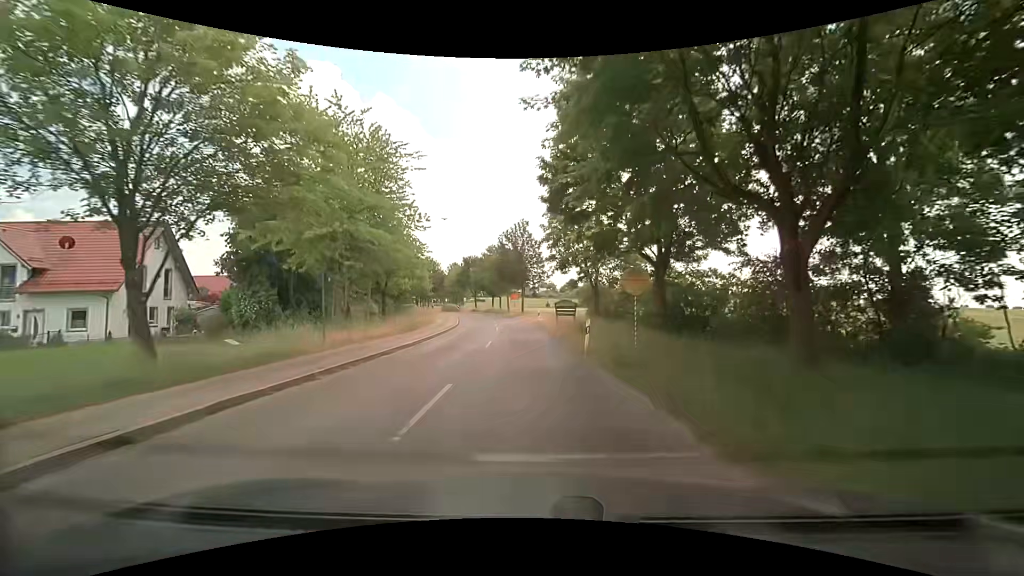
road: unclassified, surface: asphalt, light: Day
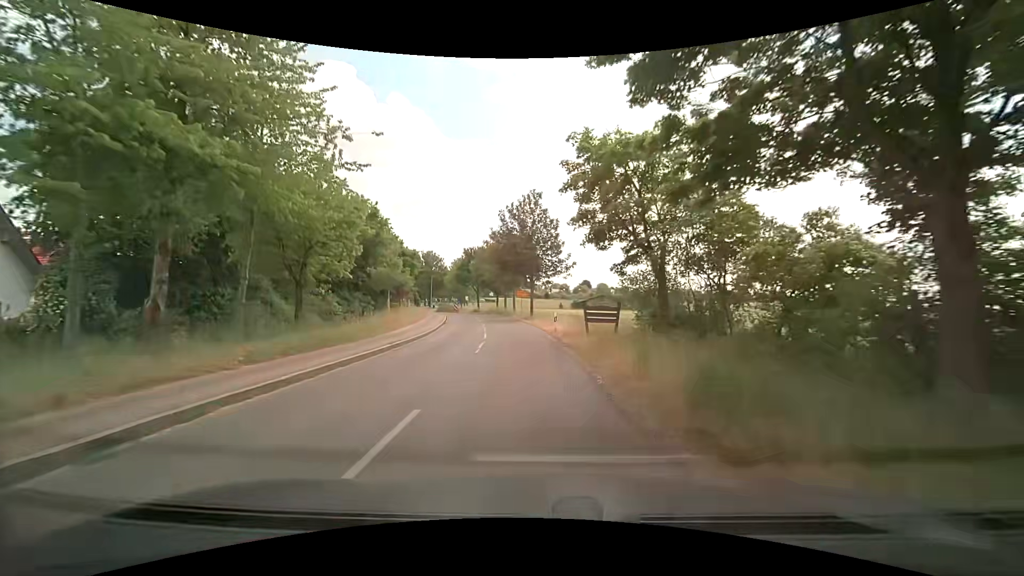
(-0.2, +14.5) m; -1°
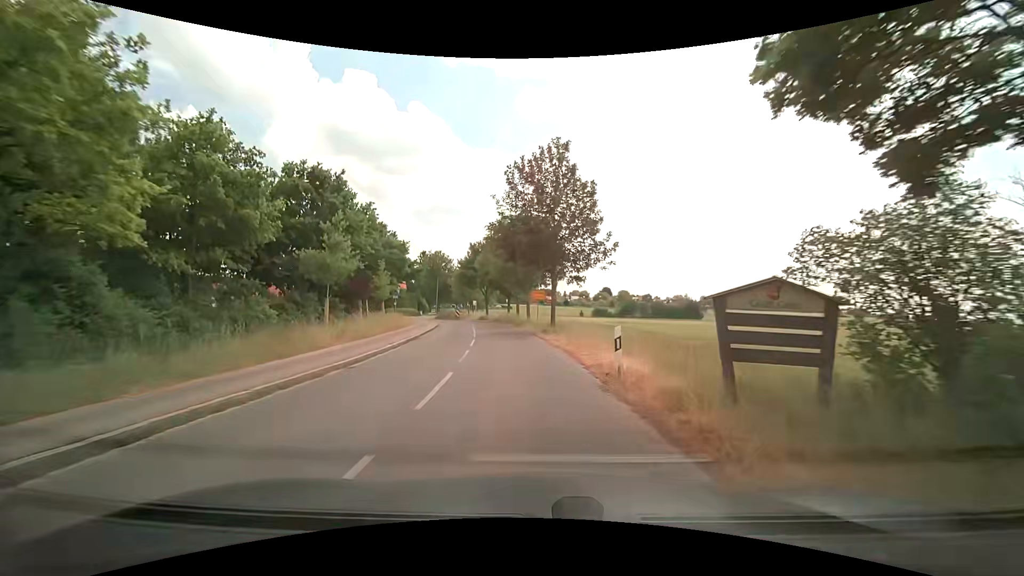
(-0.2, +14.1) m; -2°
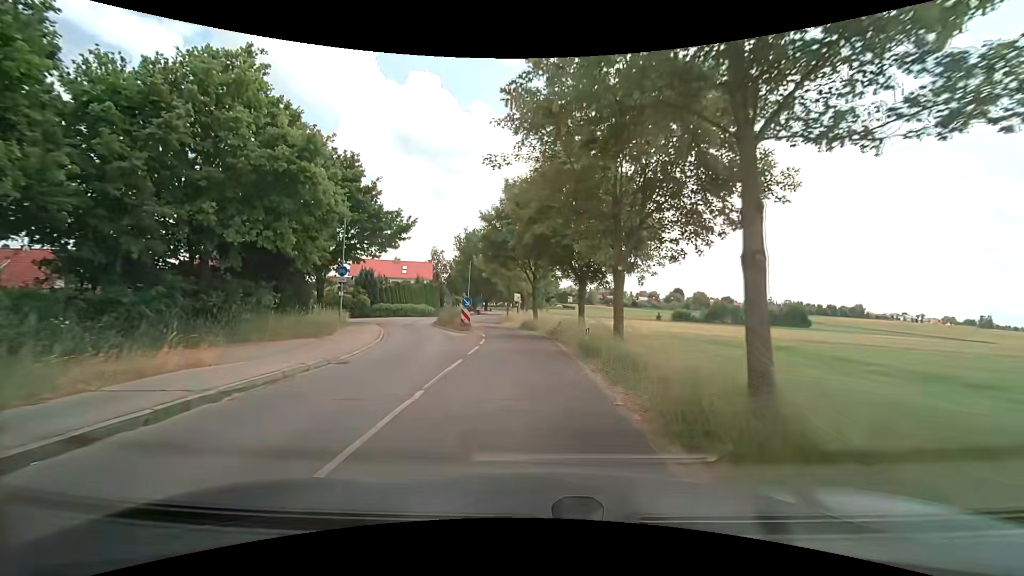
(-2.2, +33.1) m; -7°
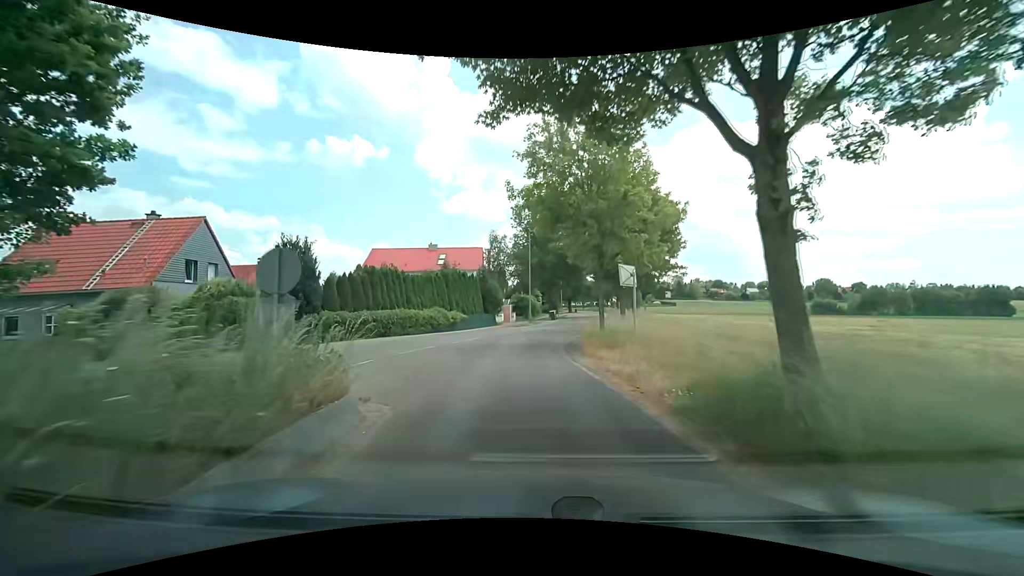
(-1.6, +29.1) m; -10°
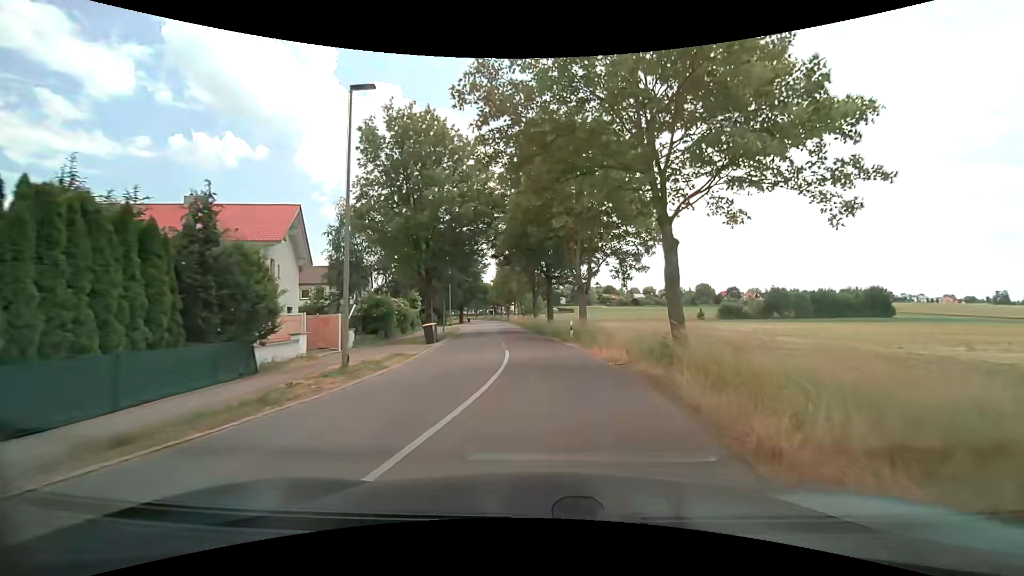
(+1.4, +28.1) m; +13°
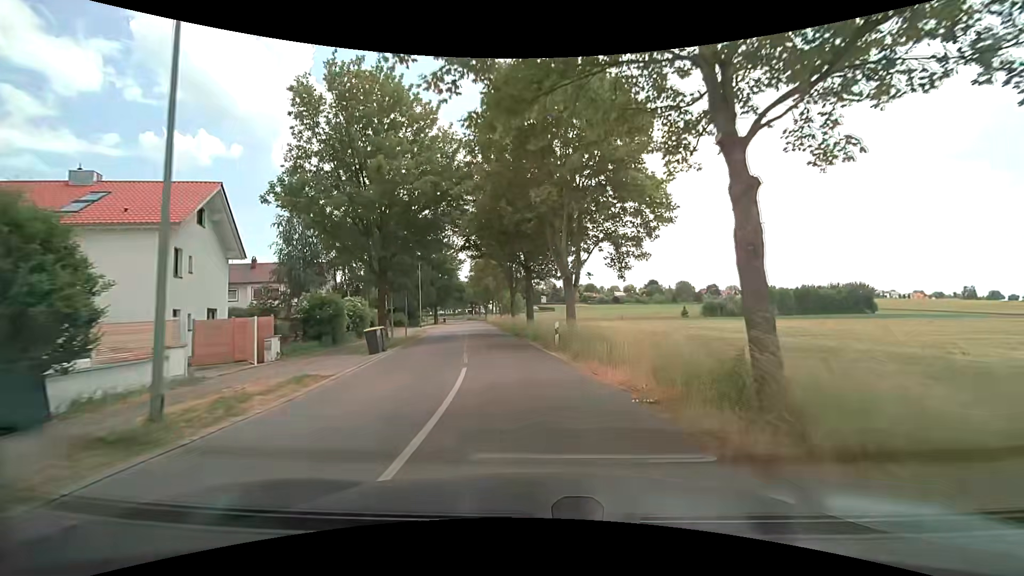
(+0.1, +5.7) m; +2°
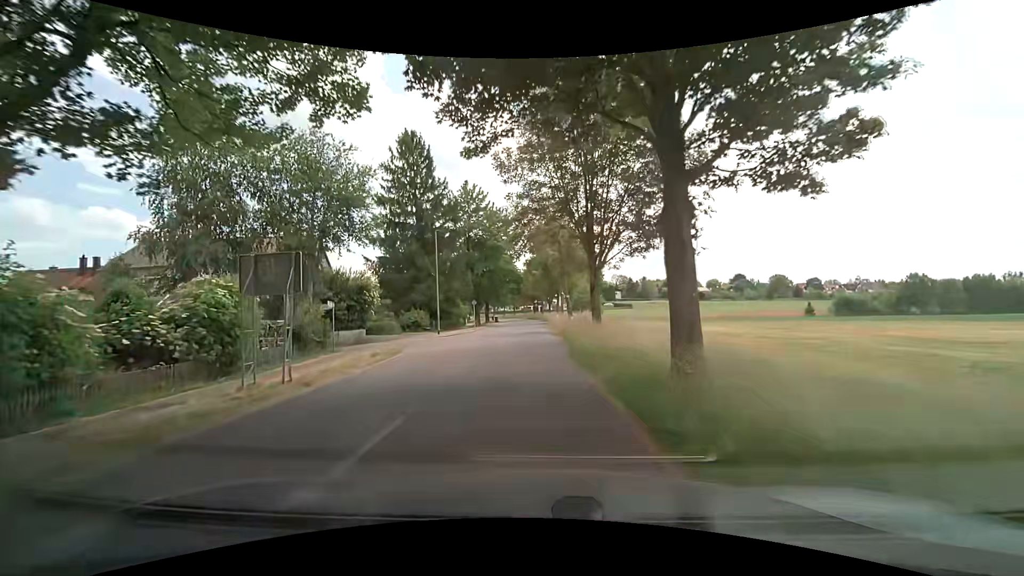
(-1.6, +24.0) m; -9°
(0, +10) (0, +20) (0, +30) (0, +40) (0, +50) (0, +60) (0, +70) (0, +80) (-1, +90) (-3, +100) m
